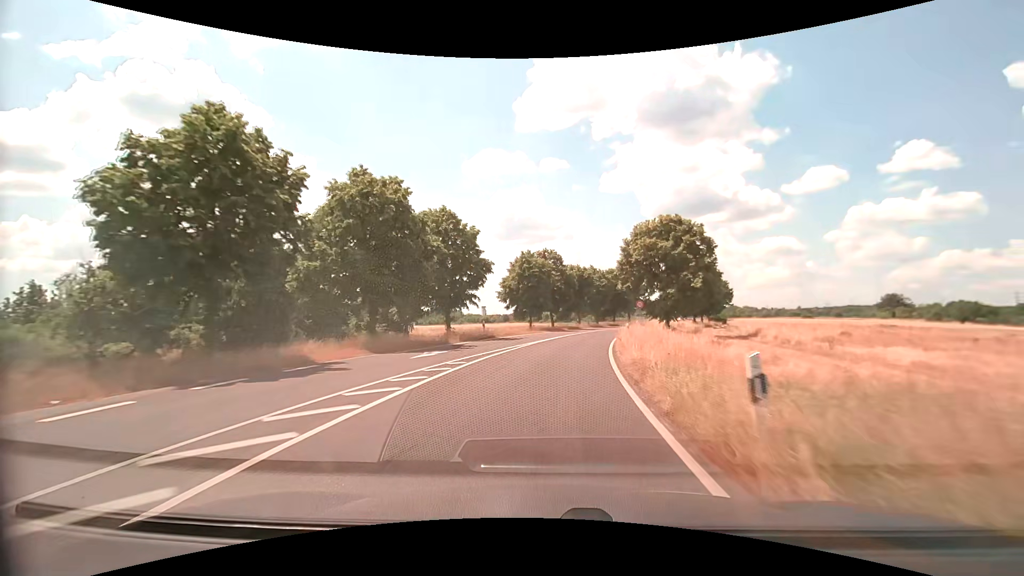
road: primary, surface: asphalt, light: Day
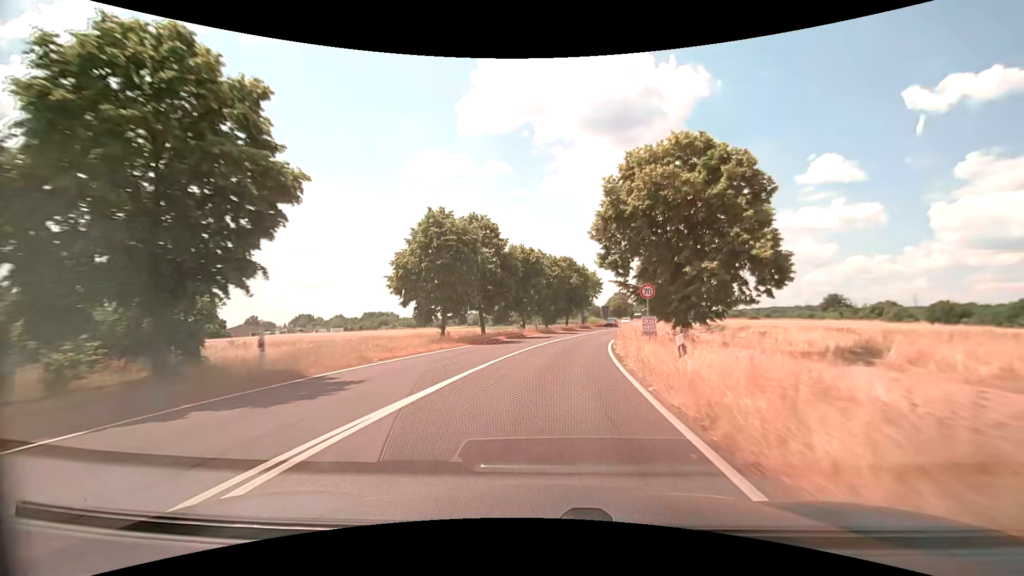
(+1.5, +21.9) m; +7°
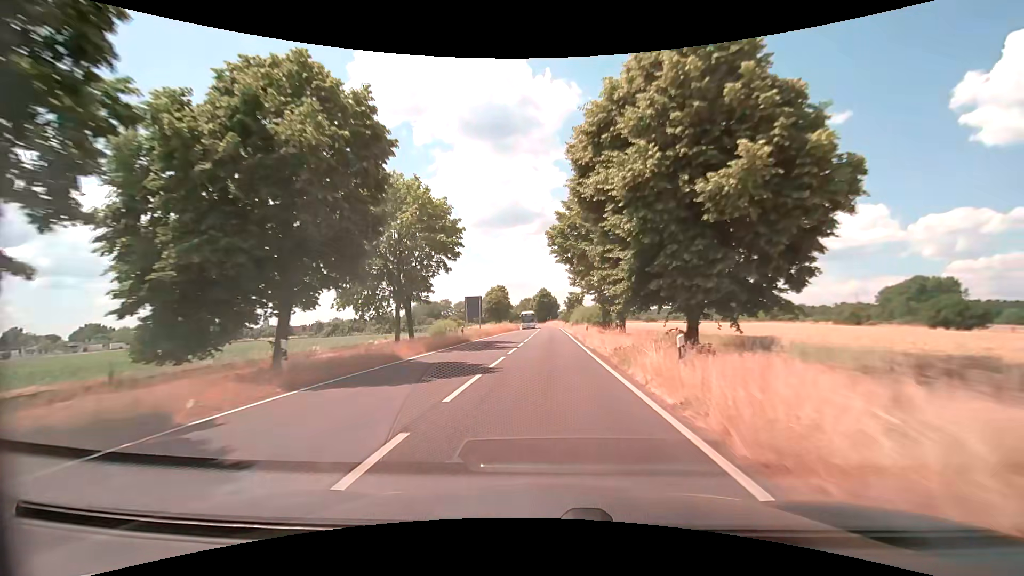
(+7.4, +53.9) m; +14°
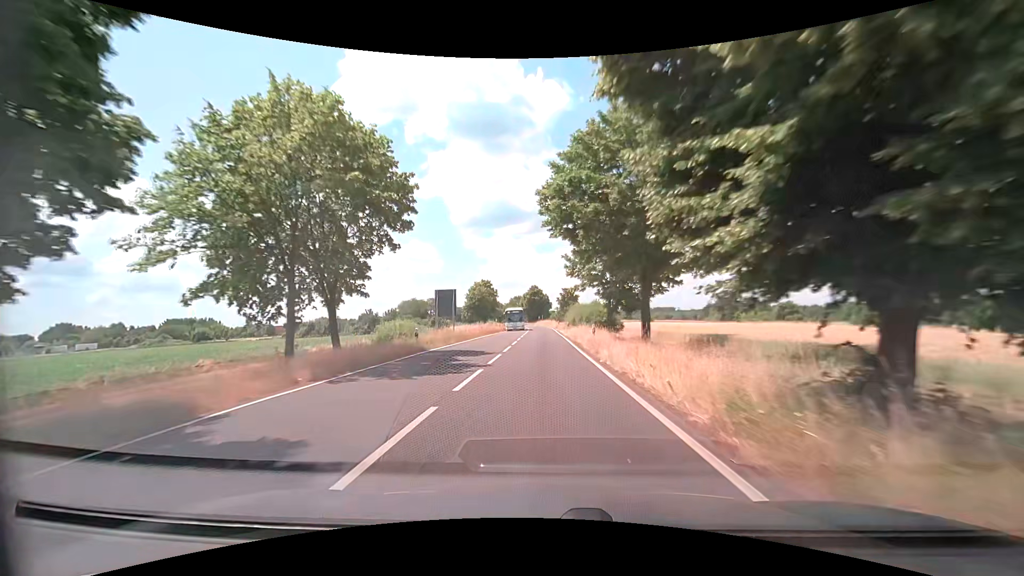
(+0.2, +10.6) m; +2°
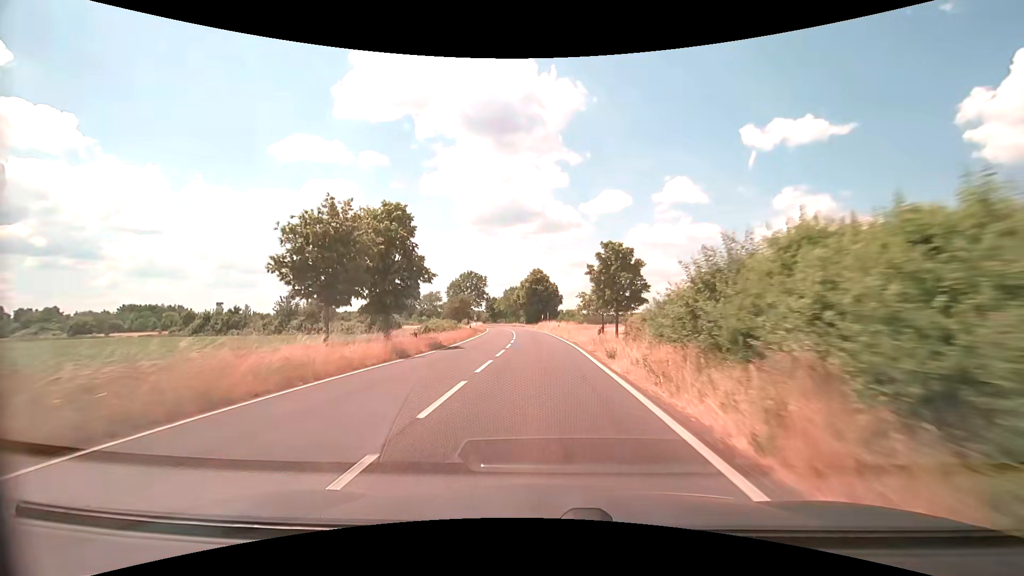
(-0.3, +51.2) m; -1°
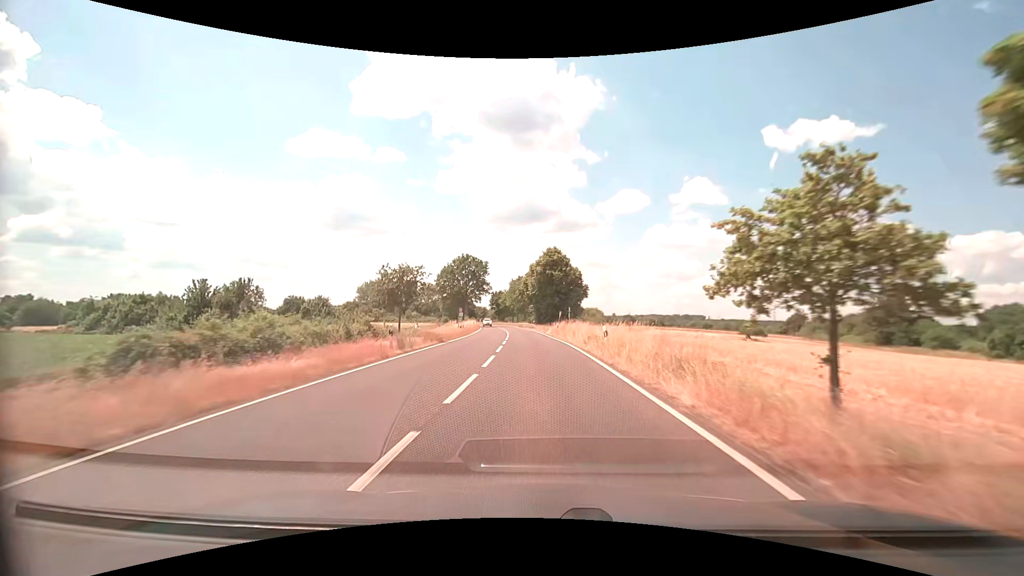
(-0.2, +29.4) m; -1°
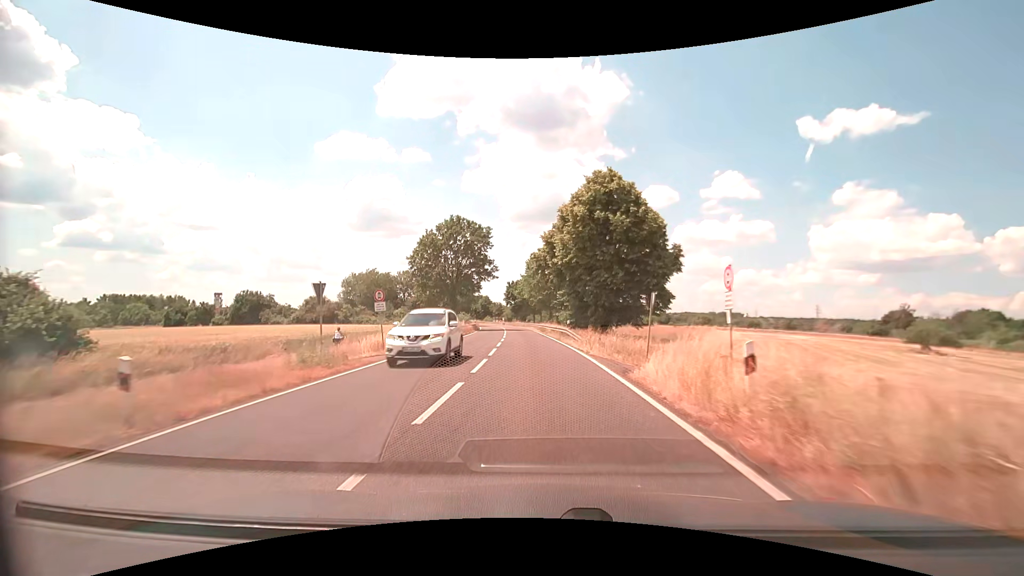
(-1.0, +38.3) m; -3°
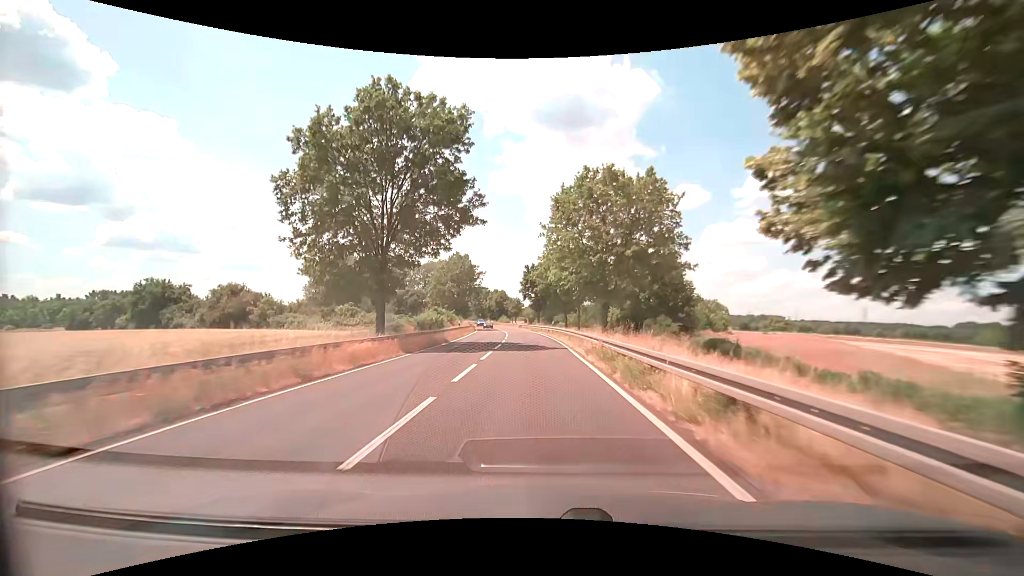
(-1.1, +38.2) m; -3°
(0, +10) (0, +20) (-1, +30) (-1, +40) (-2, +50) (-3, +60) (-4, +70) (-5, +80) (-6, +90) (-8, +100) m
